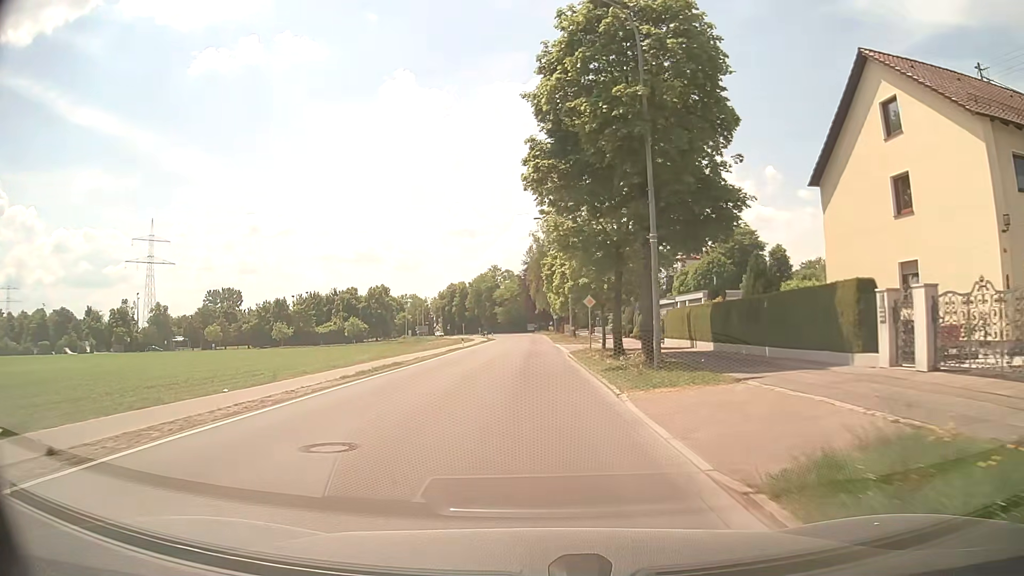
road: tertiary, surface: asphalt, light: Day
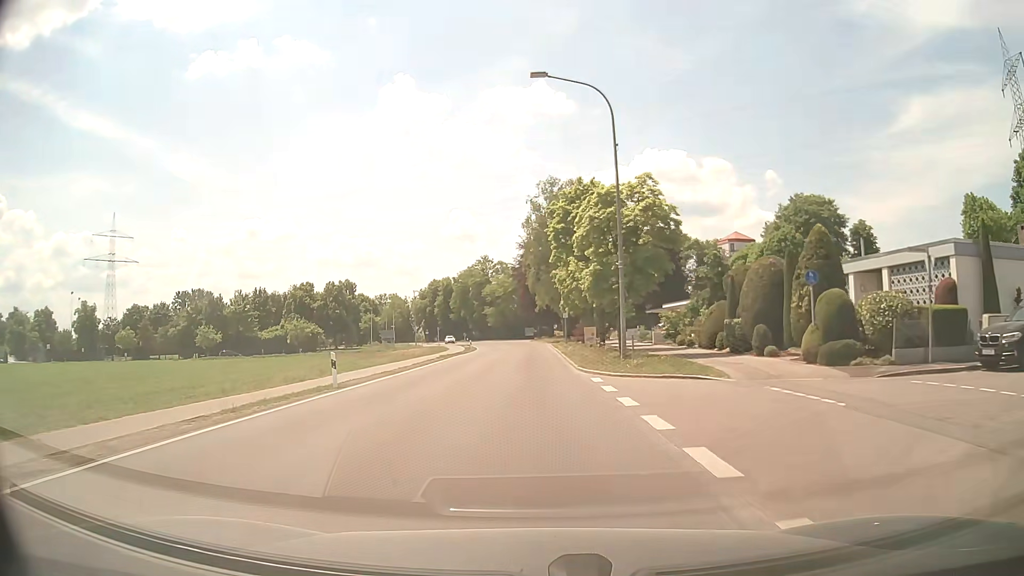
(+0.2, +34.5) m; -1°
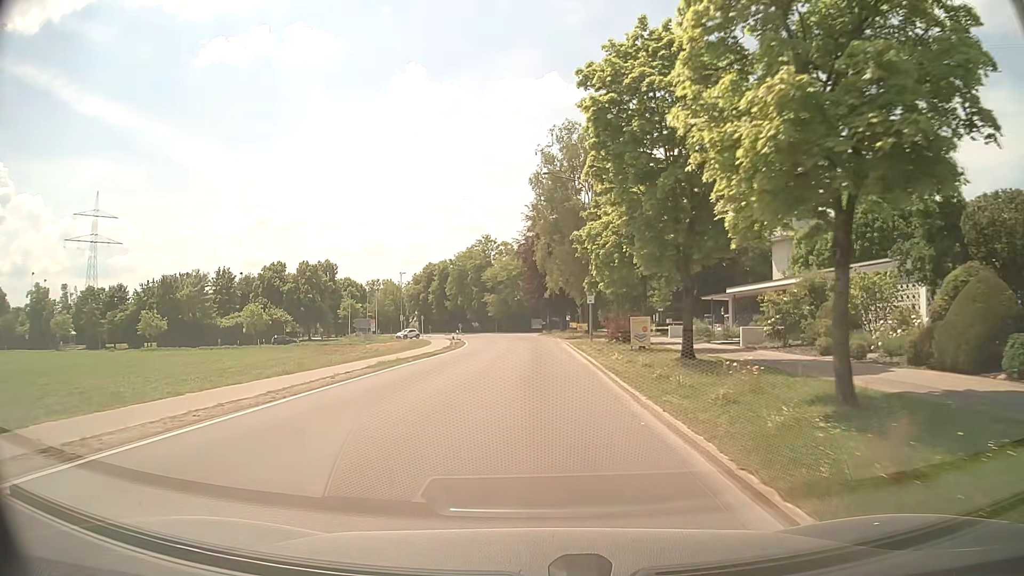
(+0.4, +20.4) m; +1°
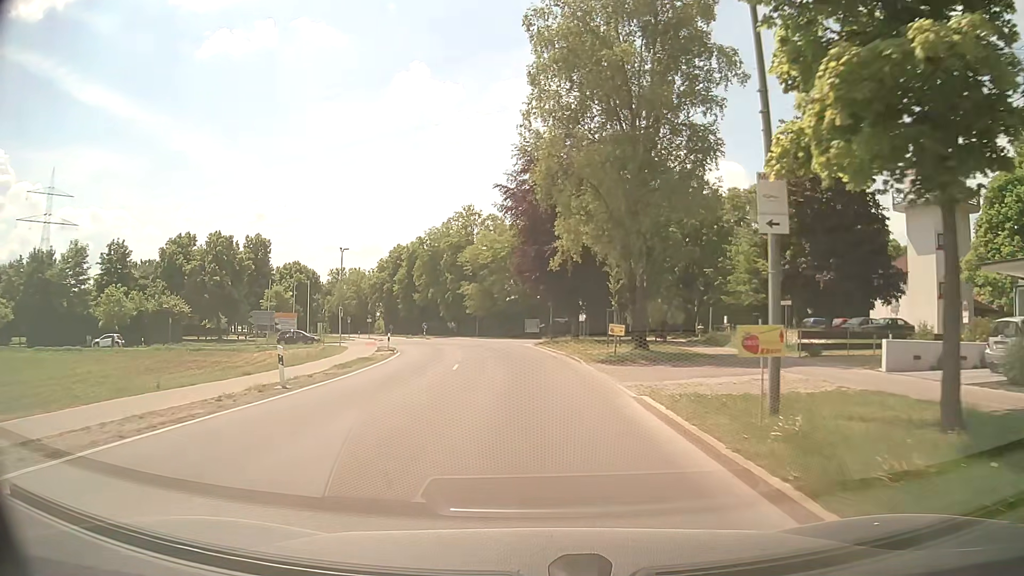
(+0.1, +33.1) m; 0°
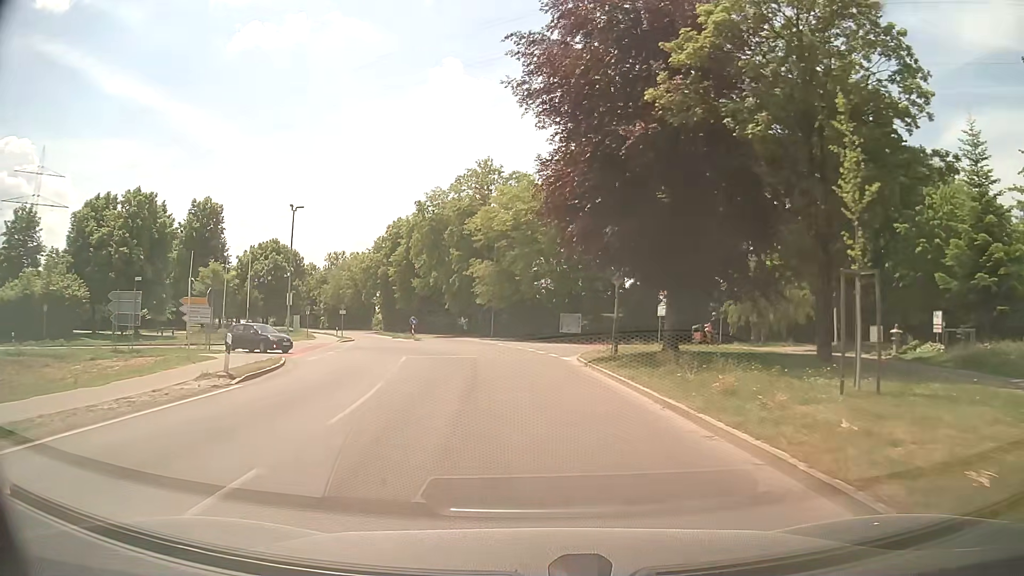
(-0.5, +25.4) m; -3°
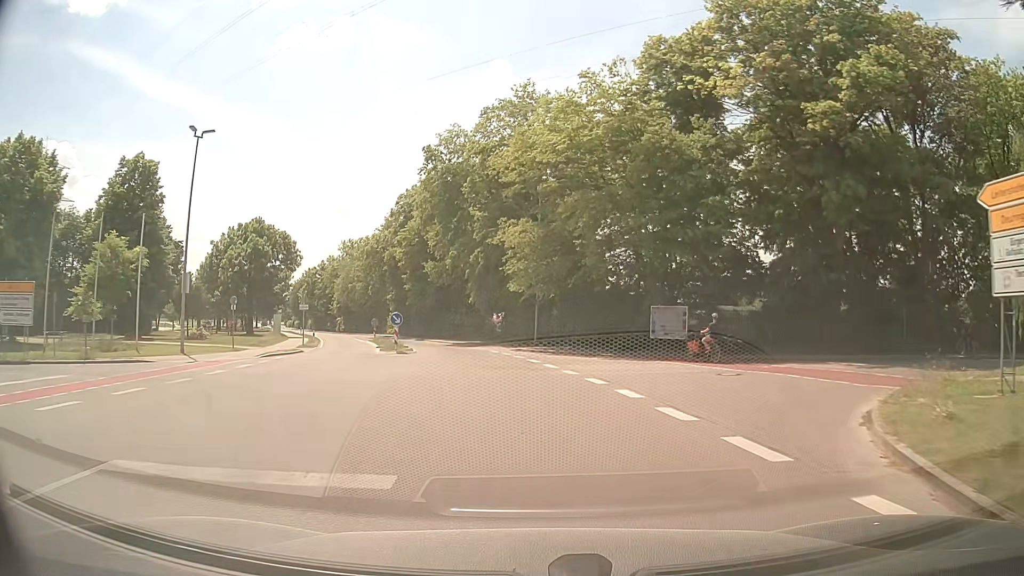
(-0.8, +23.4) m; -5°
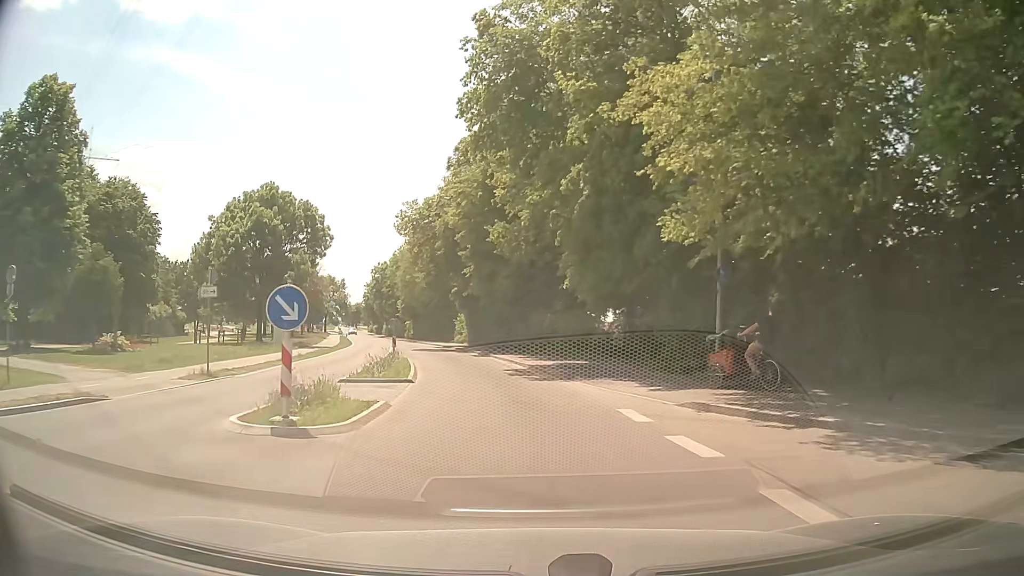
(-1.3, +23.2) m; -8°
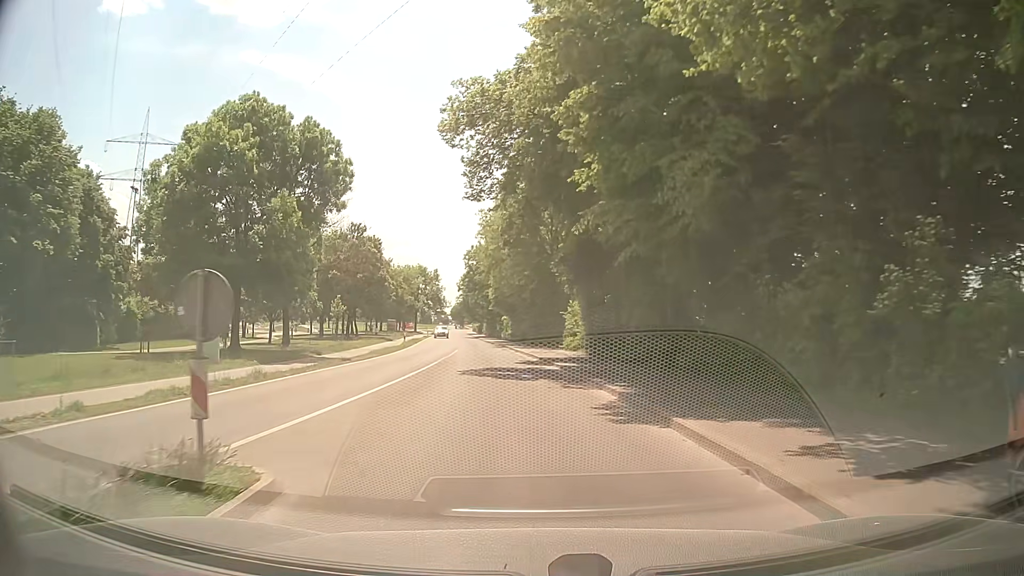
(-2.2, +24.3) m; -10°
(0, +10) (-1, +20) (-2, +30) (-3, +40) (-4, +50) (-5, +60) (-6, +70) (-7, +80) (-8, +90) (-9, +100) m
